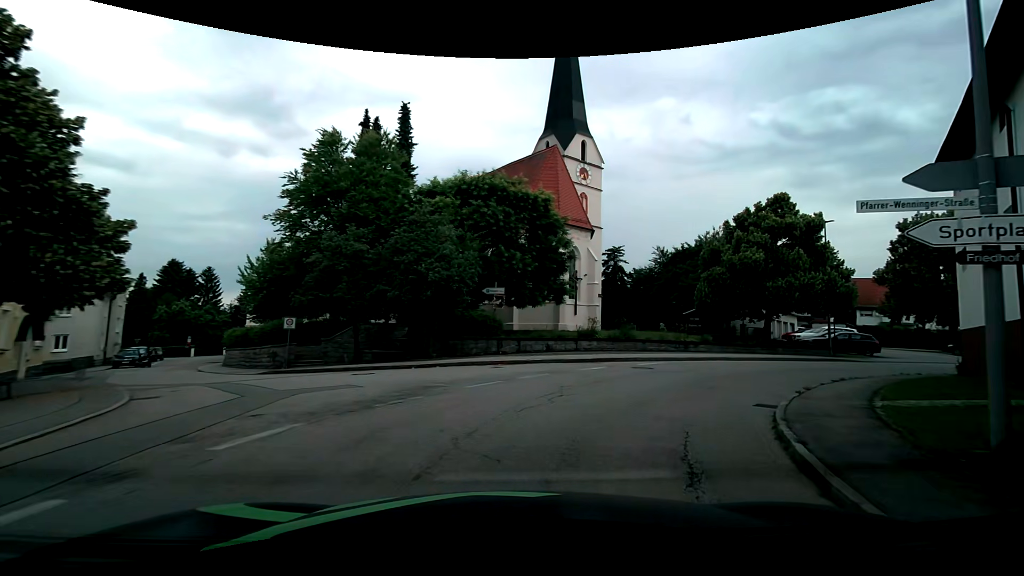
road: tertiary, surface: asphalt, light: Day
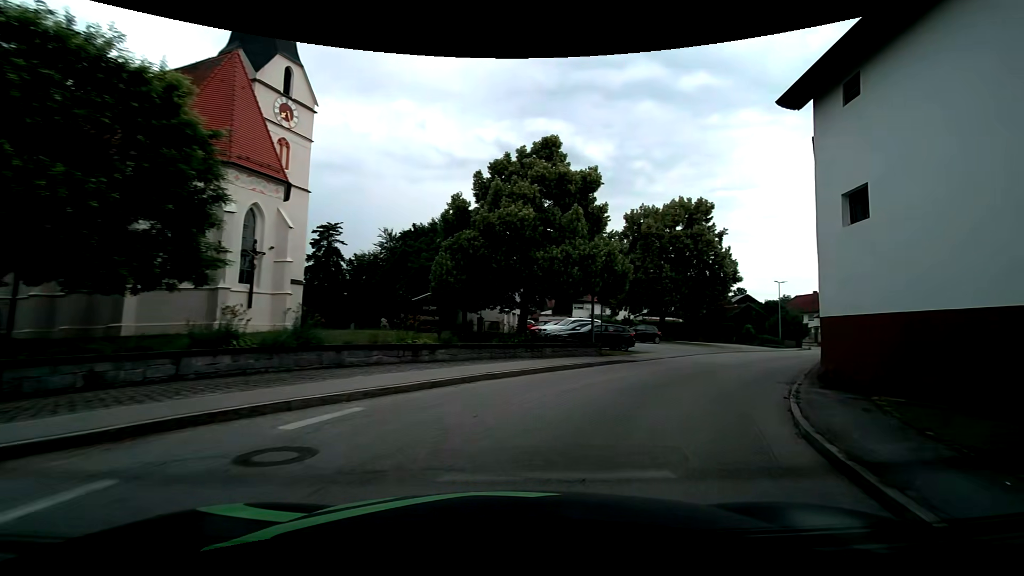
(+3.6, +11.9) m; +33°
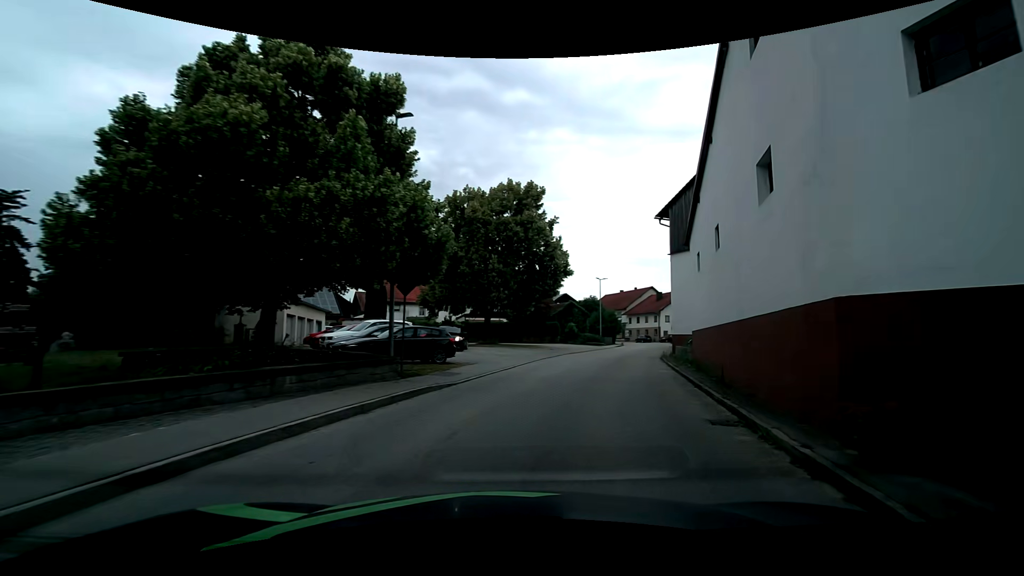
(+1.5, +8.3) m; +20°
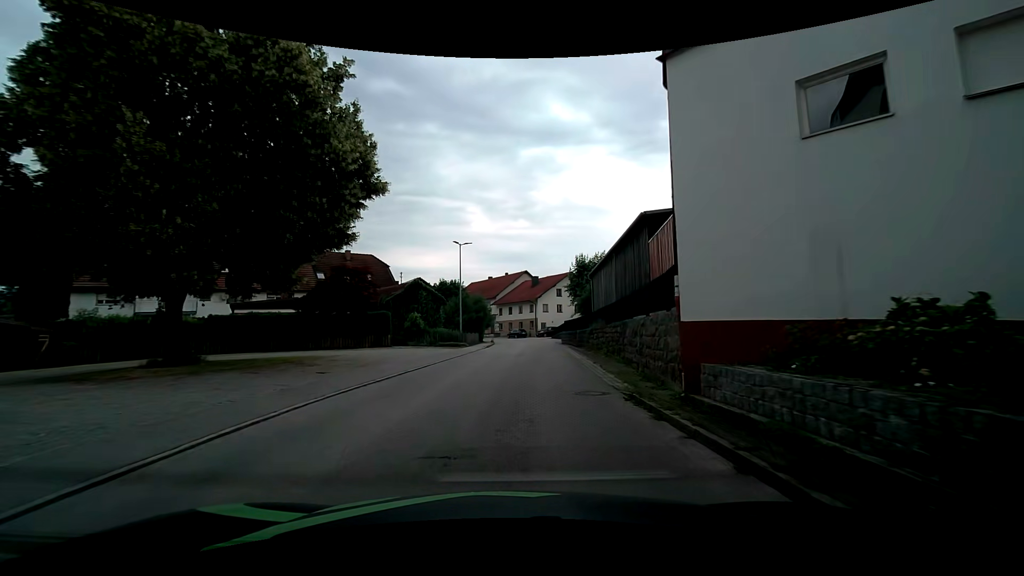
(+4.6, +22.8) m; +16°
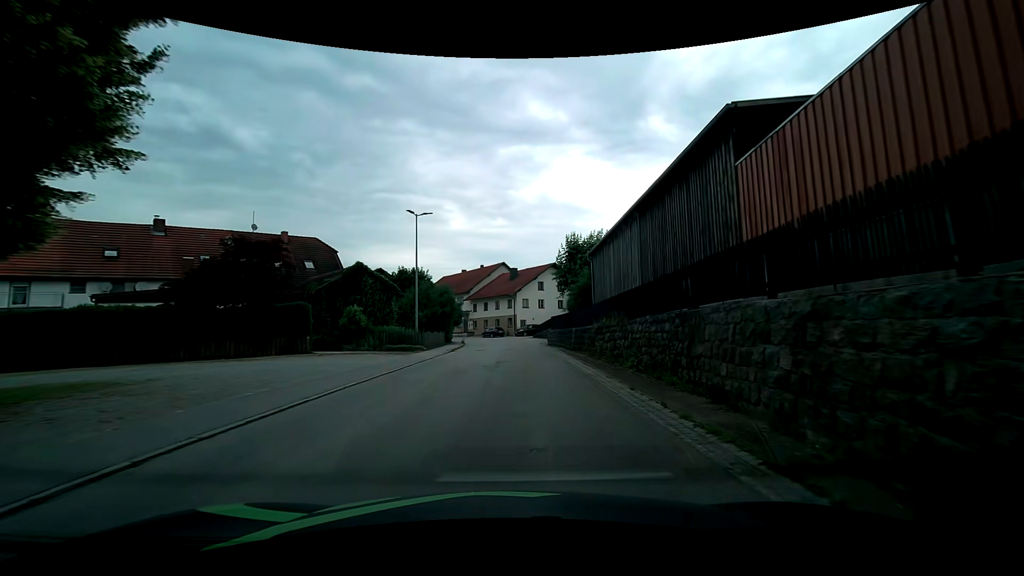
(+0.1, +9.9) m; +1°
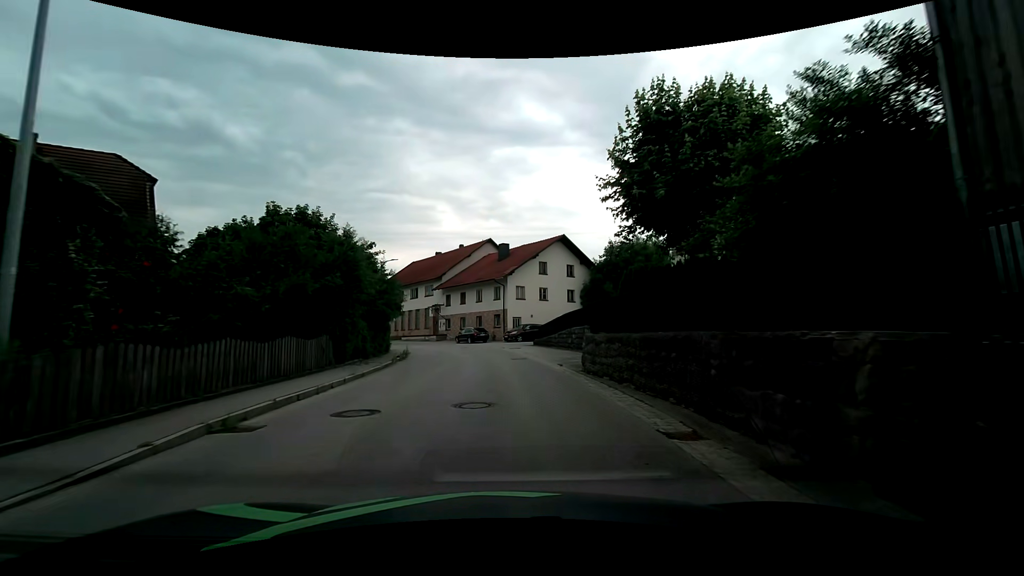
(+1.0, +23.9) m; +2°
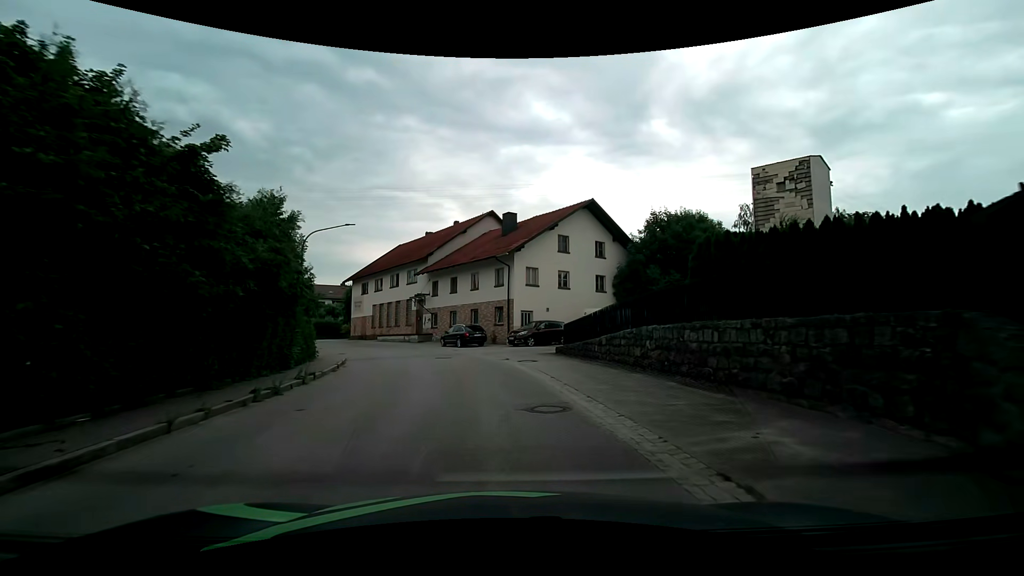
(0.0, +14.2) m; -1°
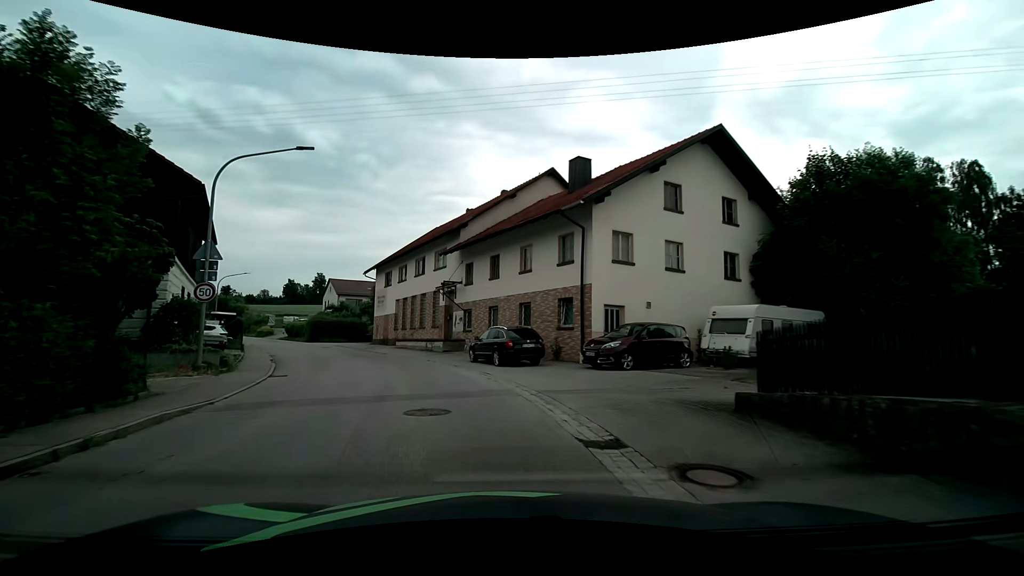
(-0.2, +14.3) m; -6°
(-1, +10) (-4, +20) (-8, +29) (-13, +37) (-18, +46) (-23, +54) (-30, +62) (-36, +70) (-43, +77) (-50, +84) m
